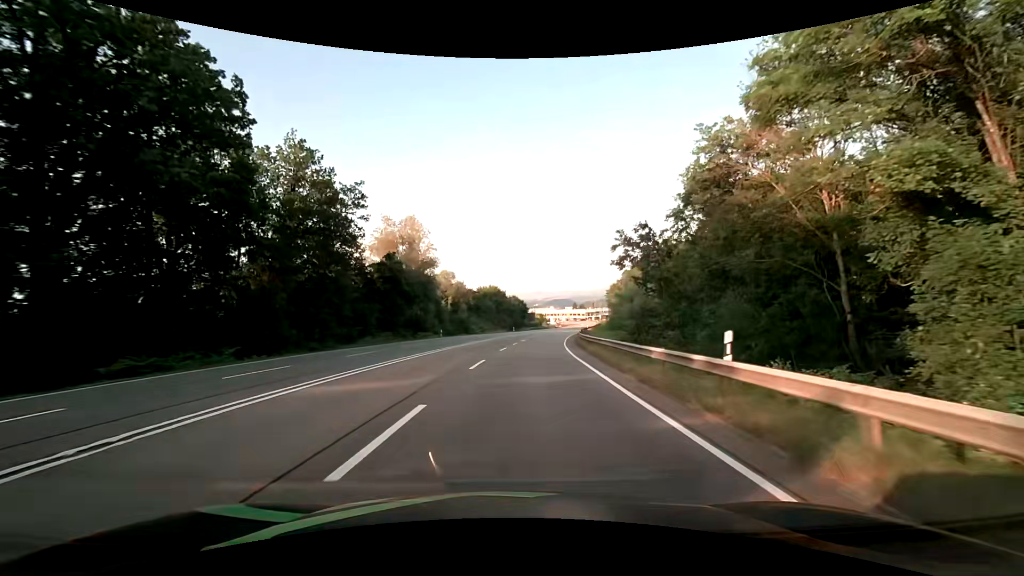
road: secondary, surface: asphalt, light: Day
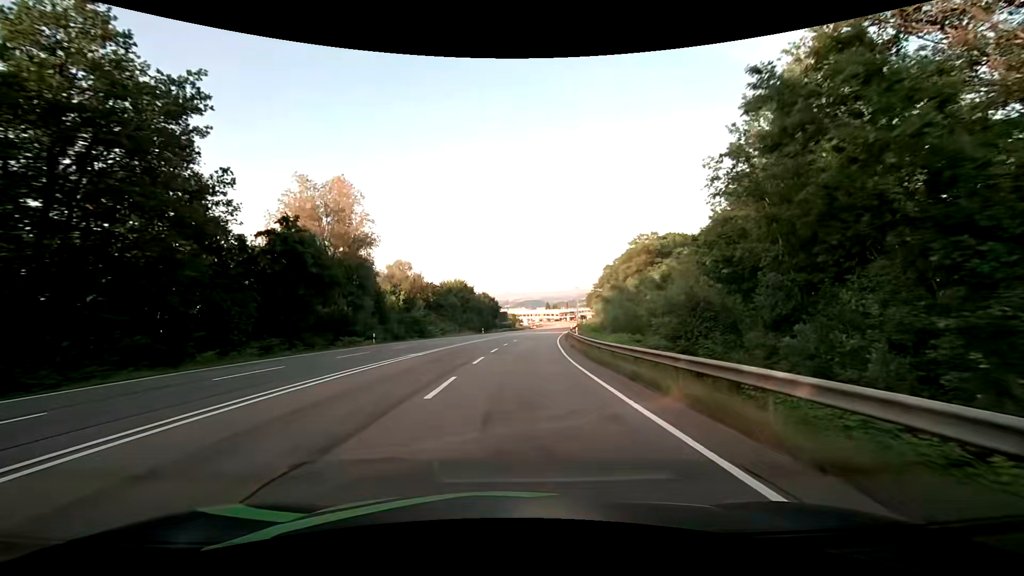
(+0.5, +18.1) m; +3°
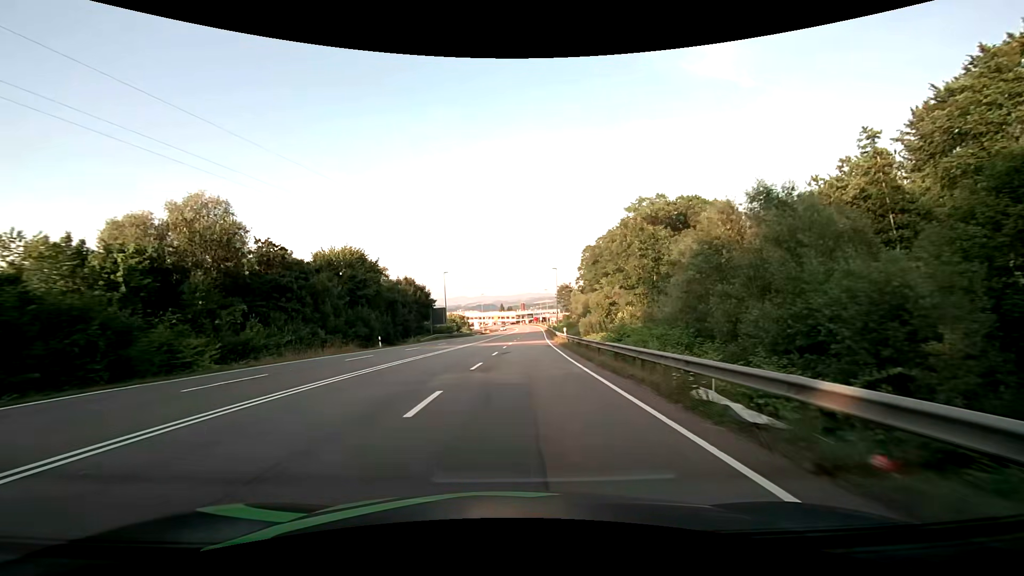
(+2.4, +45.7) m; +6°
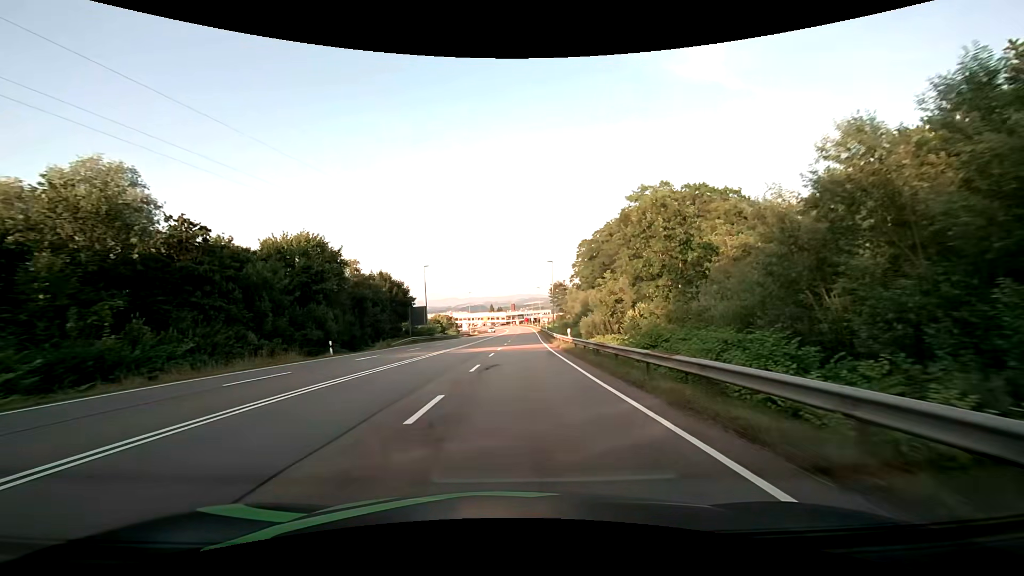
(+0.1, +9.2) m; +1°
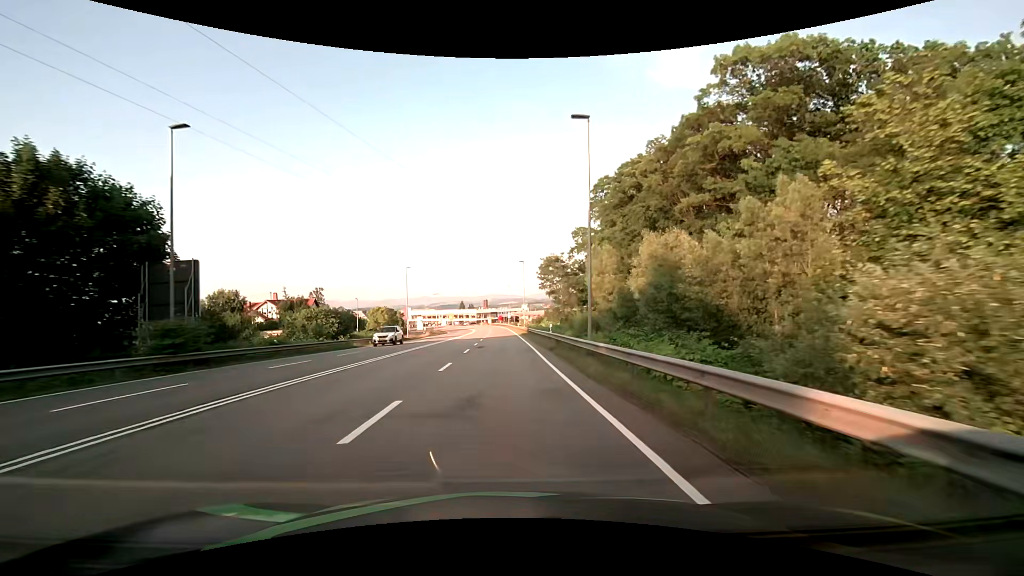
(+1.5, +46.4) m; +3°
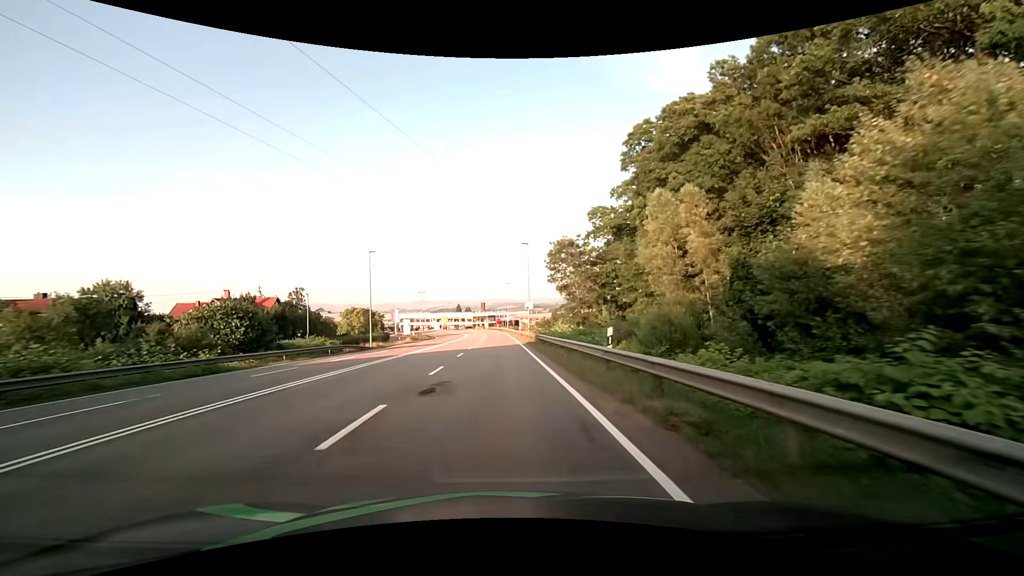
(0.0, +18.3) m; 0°
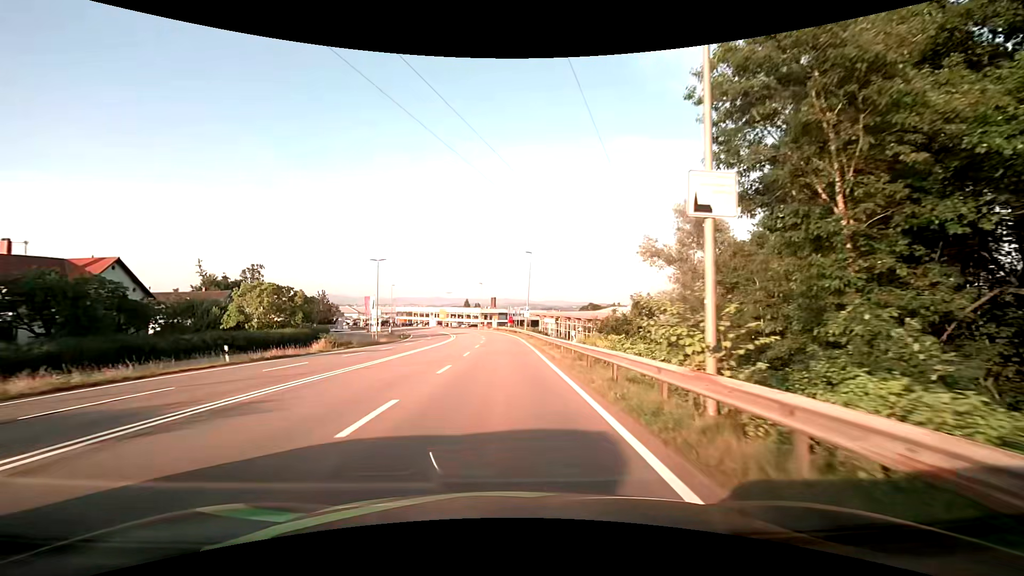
(-0.6, +44.2) m; -2°
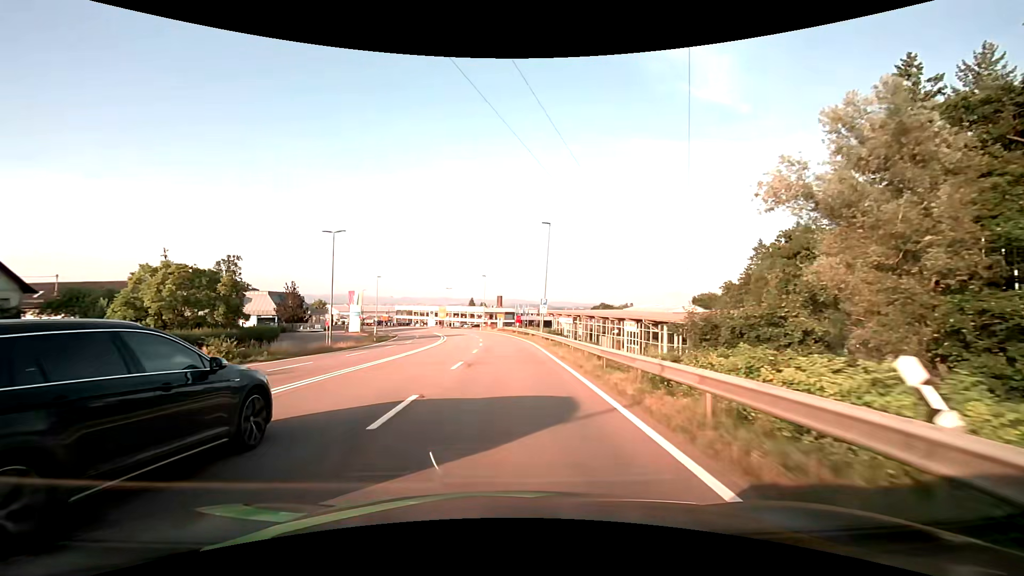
(-0.1, +17.3) m; -1°
(0, +10) (0, +20) (0, +30) (-1, +40) (-1, +50) (-2, +60) (-3, +70) (-5, +80) (-7, +89) (-10, +99) m
